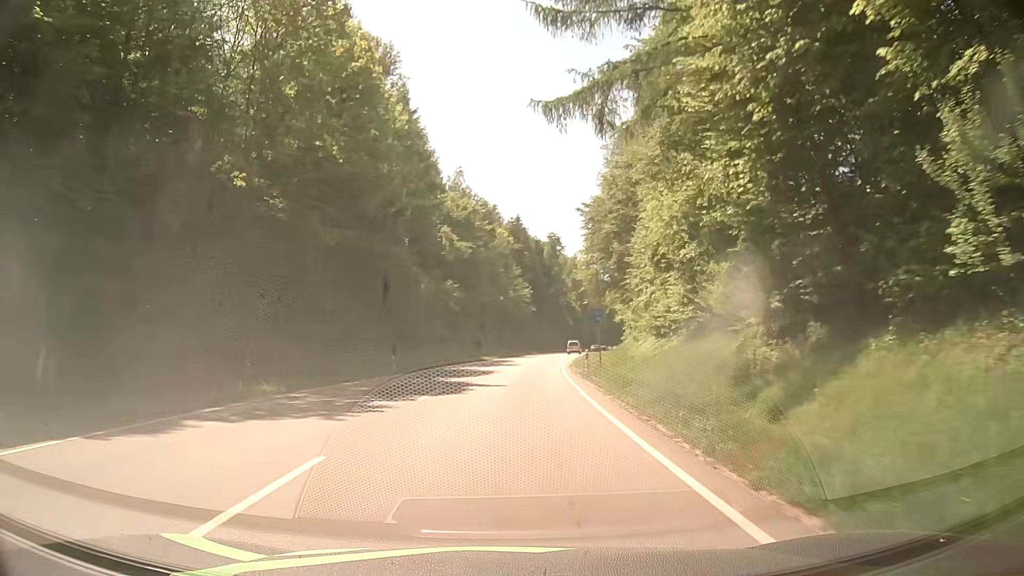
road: secondary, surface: asphalt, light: Day
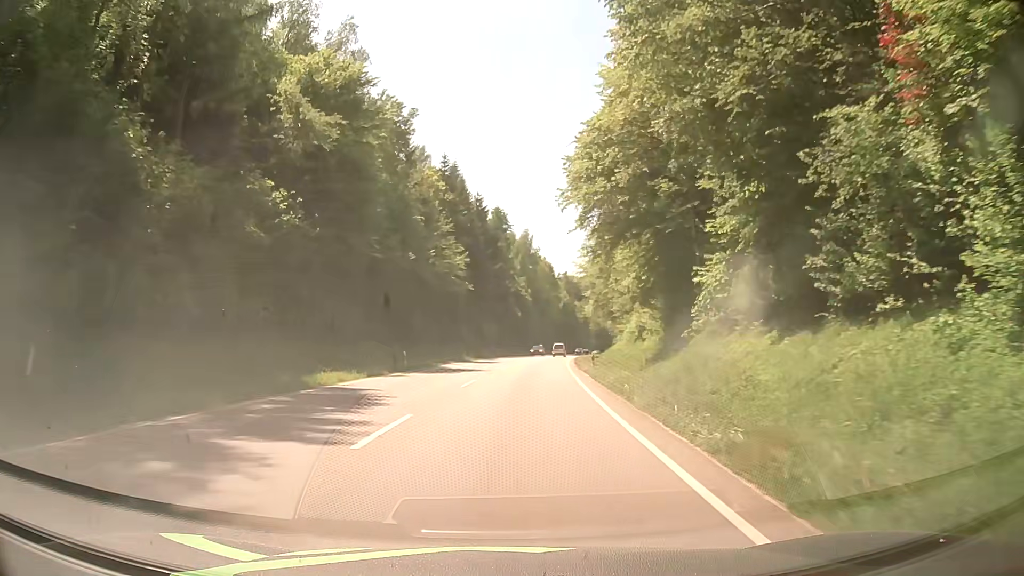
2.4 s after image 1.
(+1.4, +43.1) m; +5°
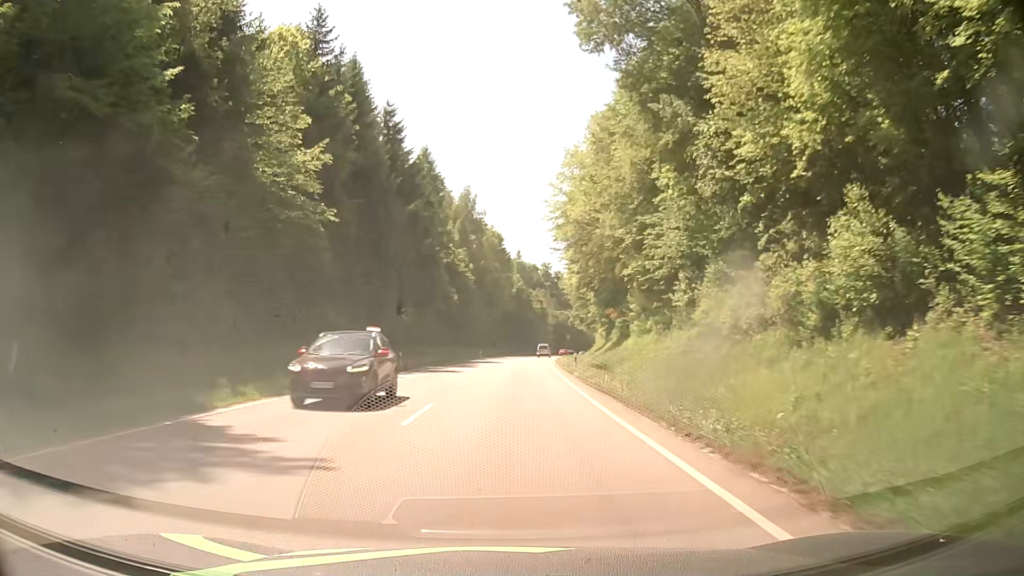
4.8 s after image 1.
(+1.9, +43.2) m; +5°
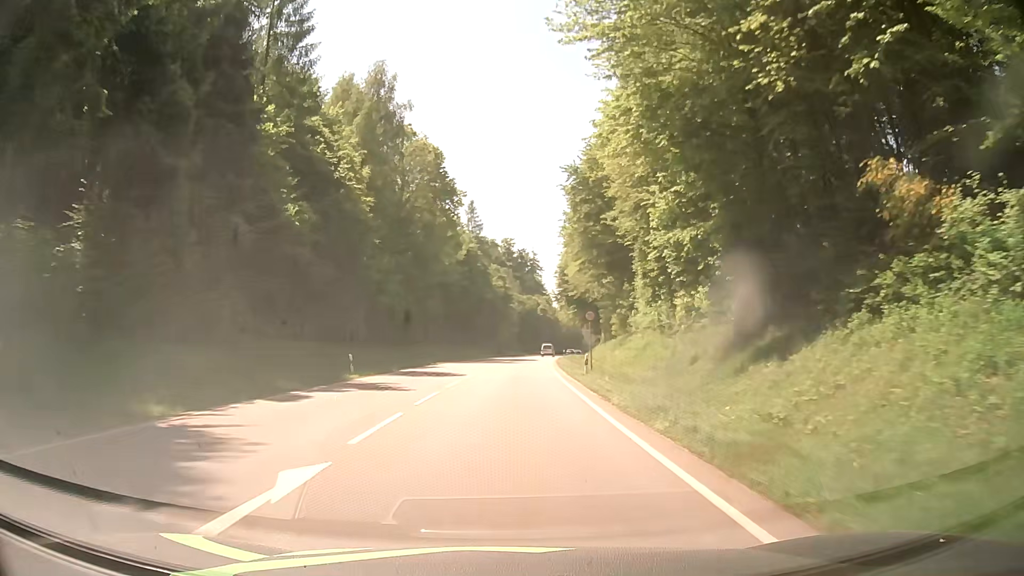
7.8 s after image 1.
(+1.6, +54.1) m; +3°
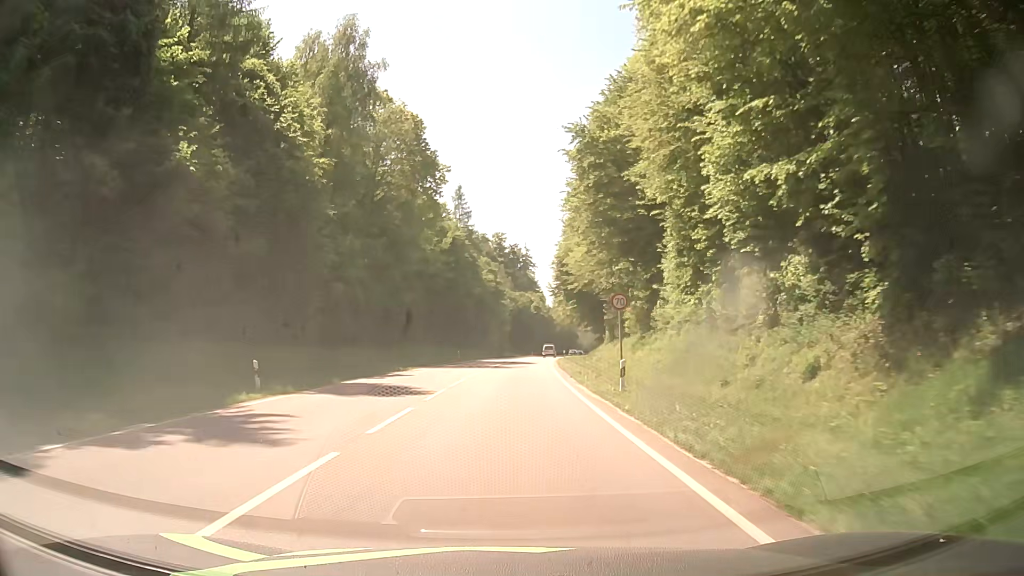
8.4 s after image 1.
(+0.2, +10.8) m; +1°
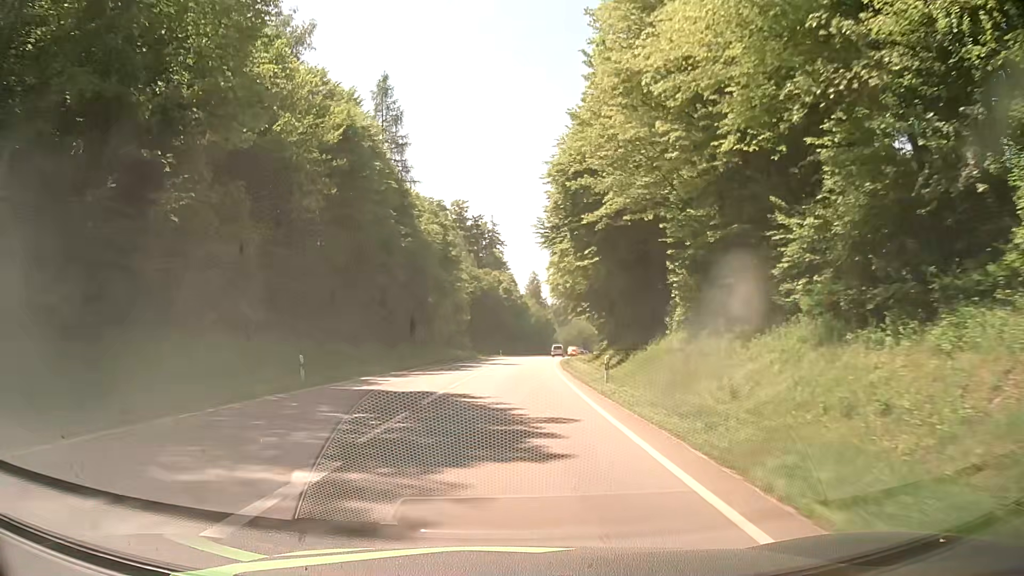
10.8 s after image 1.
(+1.2, +43.3) m; +3°
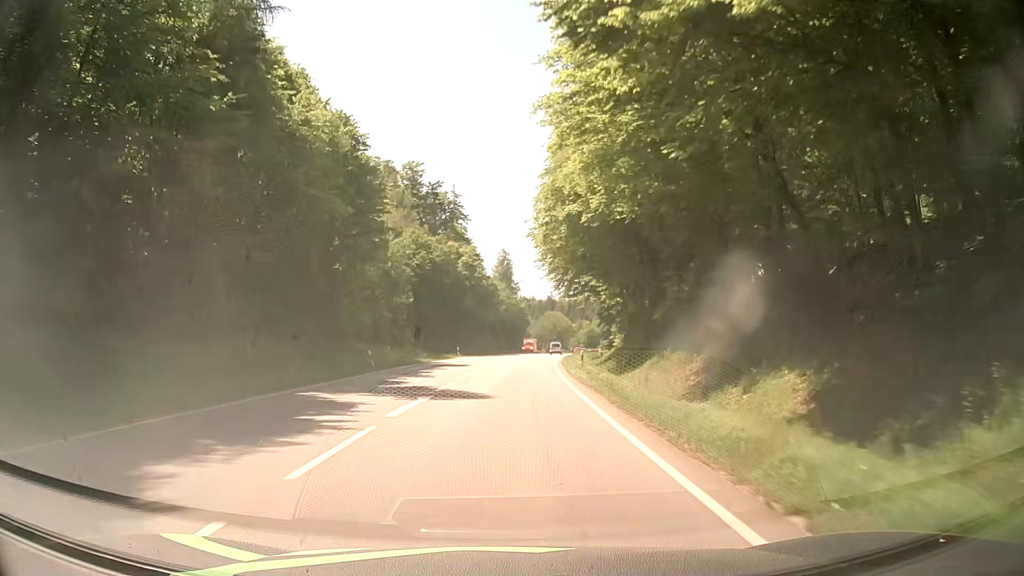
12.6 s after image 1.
(+0.7, +32.4) m; +3°
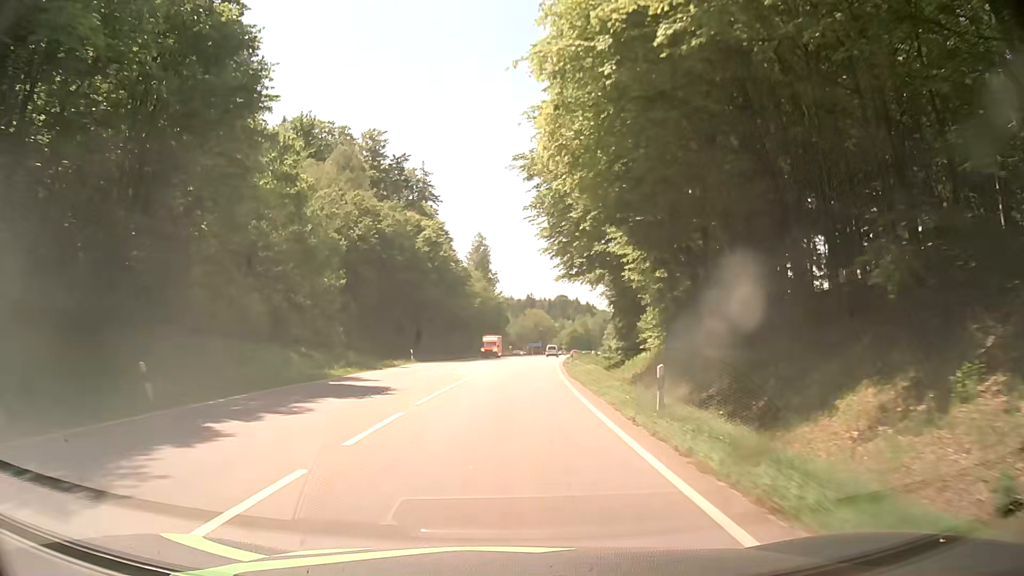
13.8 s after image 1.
(+0.3, +21.6) m; +2°
(0, +10) (0, +20) (+1, +30) (+1, +40) (+2, +50) (+3, +60) (+3, +70) (+4, +80) (+6, +90) (+7, +100) m
